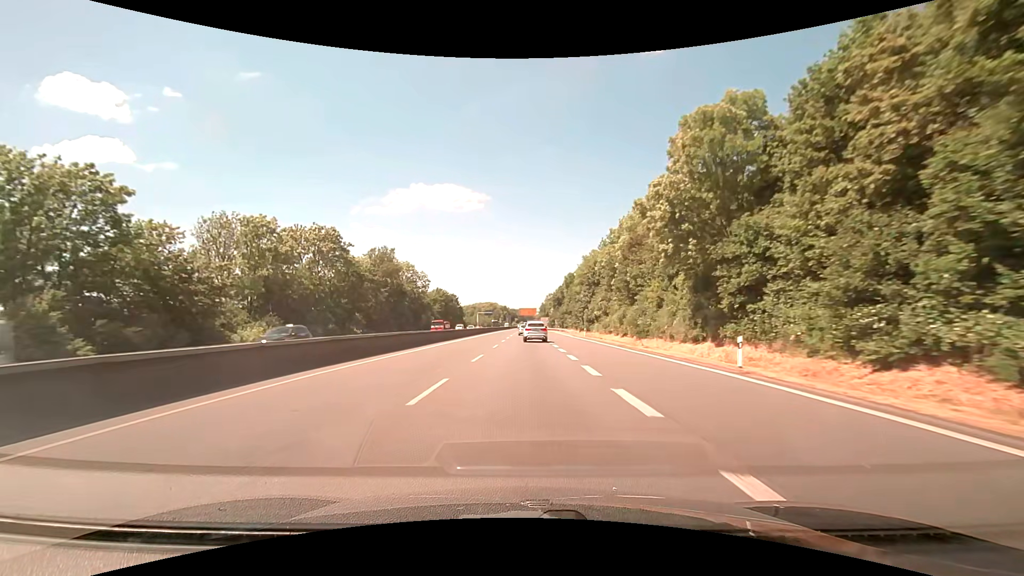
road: trunk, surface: asphalt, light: Day
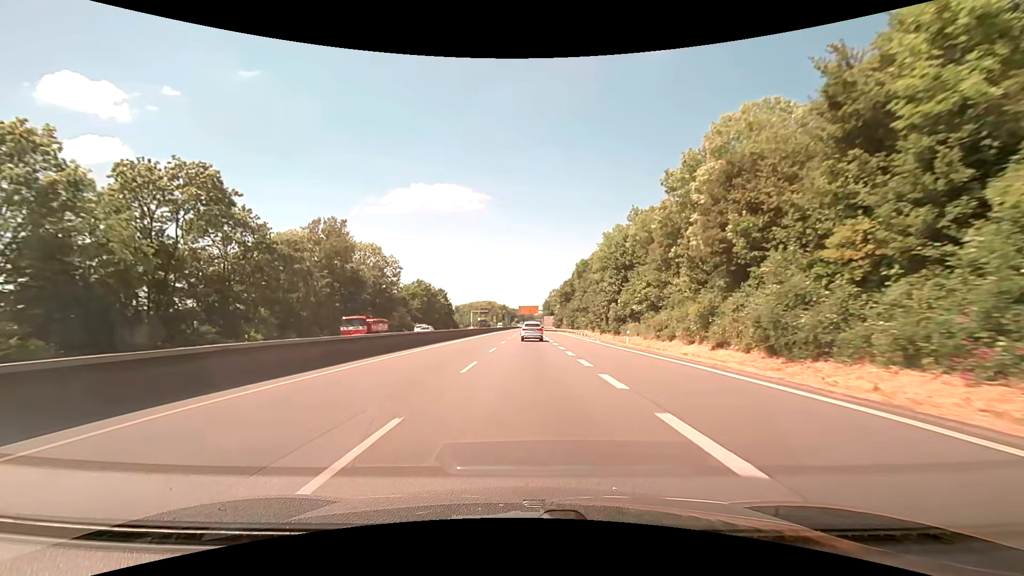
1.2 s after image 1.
(0.0, +27.0) m; 0°
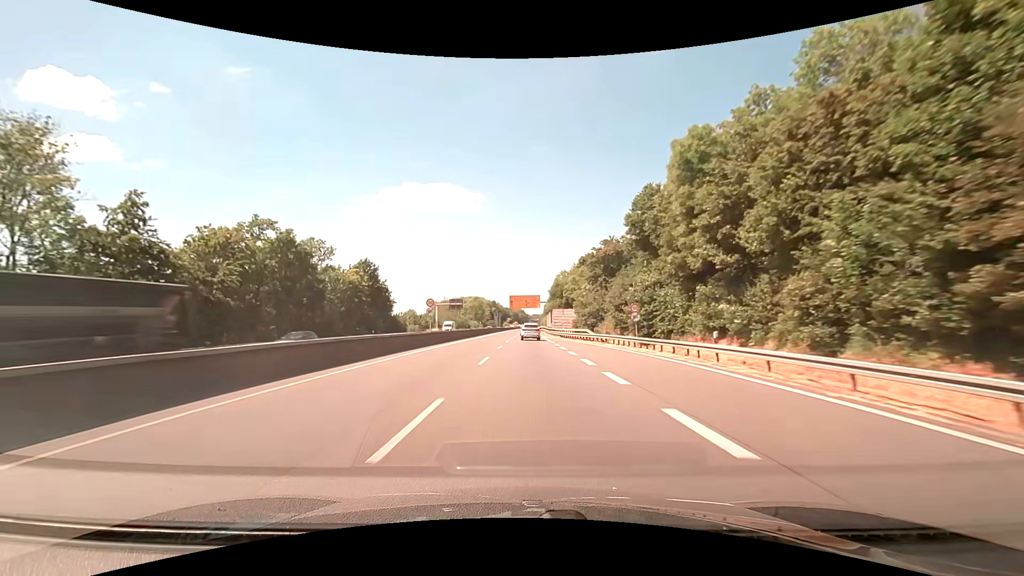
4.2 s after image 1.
(+0.2, +68.6) m; +1°
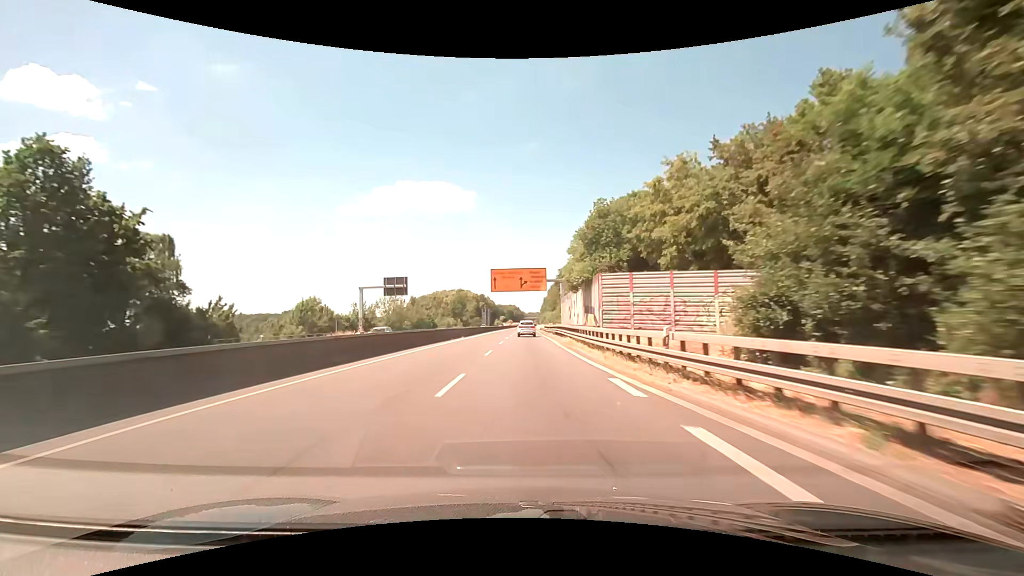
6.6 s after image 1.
(+0.3, +56.0) m; +1°
(0, +10) (0, +20) (0, +30) (0, +40) (0, +50) (0, +60) (0, +70) (0, +80) (0, +90) (0, +100) m
